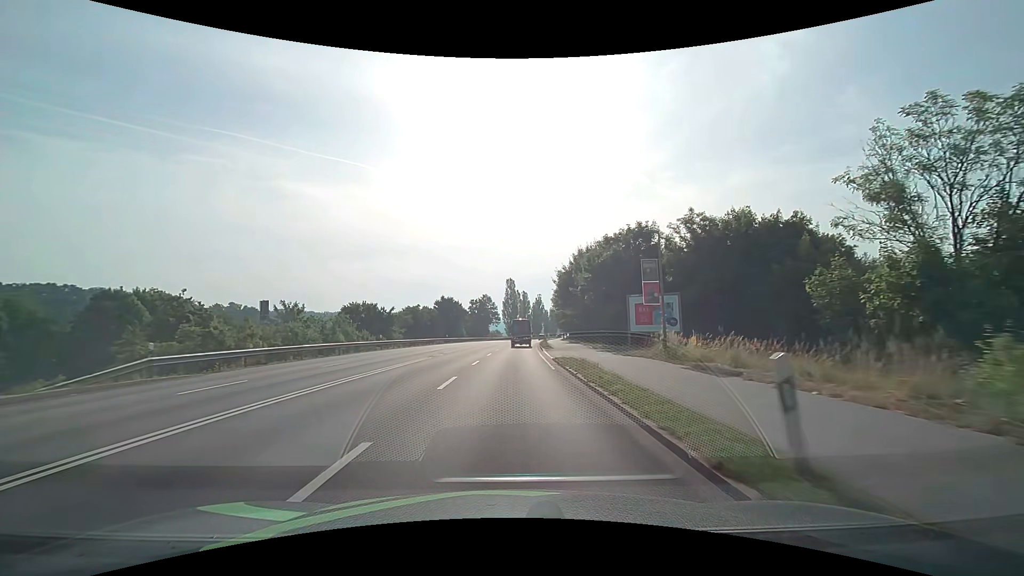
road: primary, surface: asphalt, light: Day
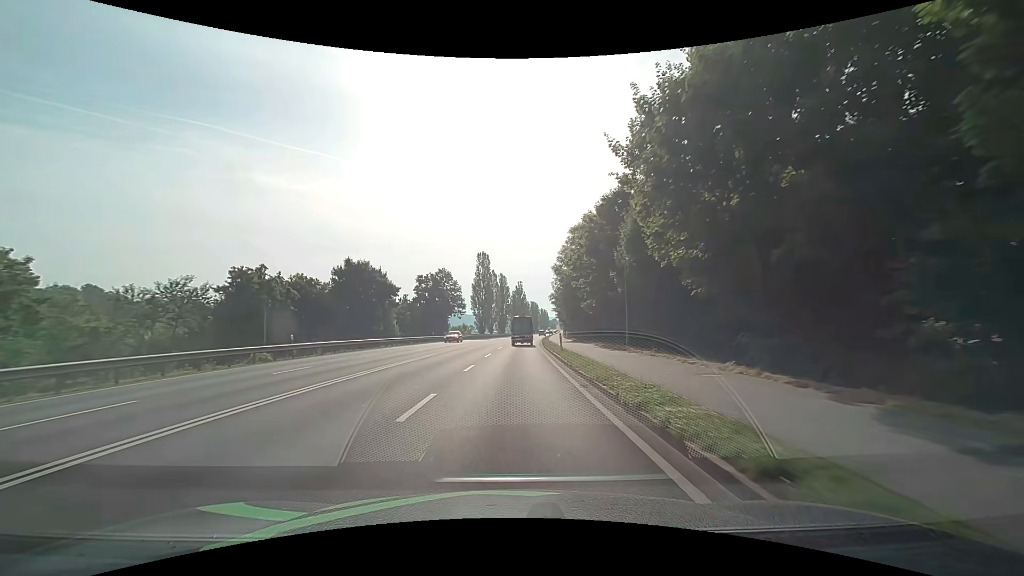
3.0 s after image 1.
(+1.2, +49.7) m; +2°
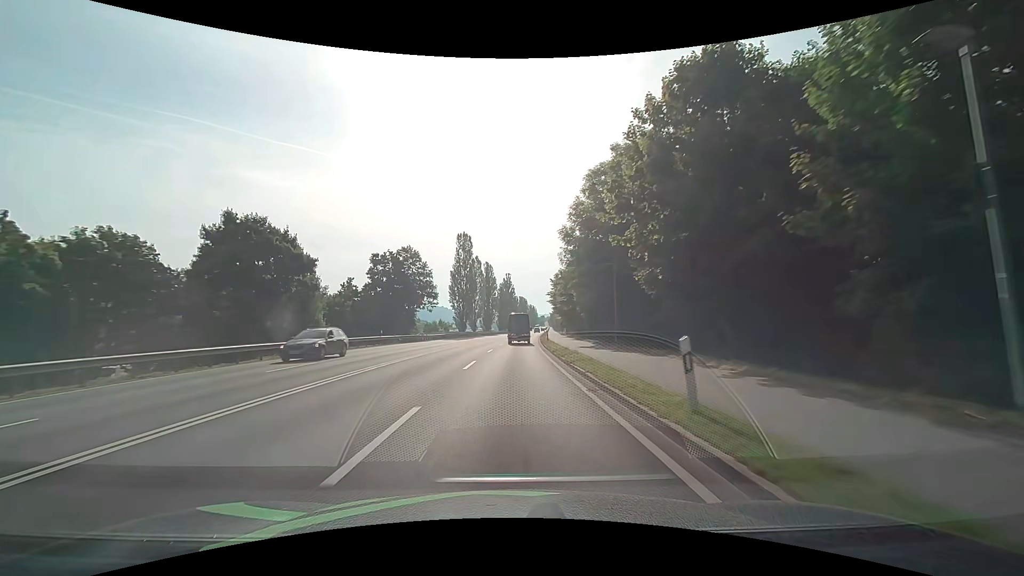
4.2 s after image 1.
(+0.4, +21.1) m; +2°
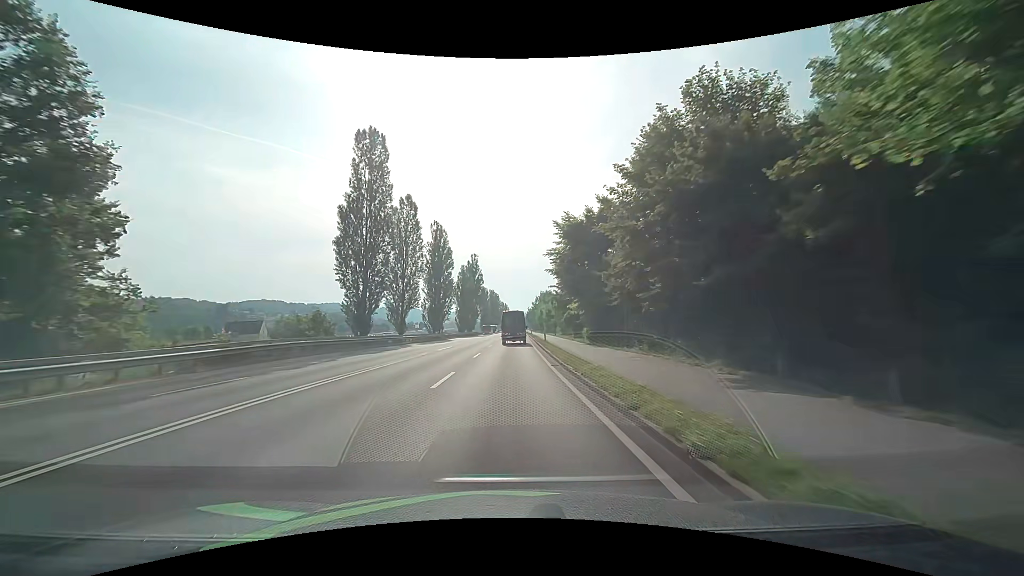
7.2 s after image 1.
(+1.5, +52.8) m; +4°
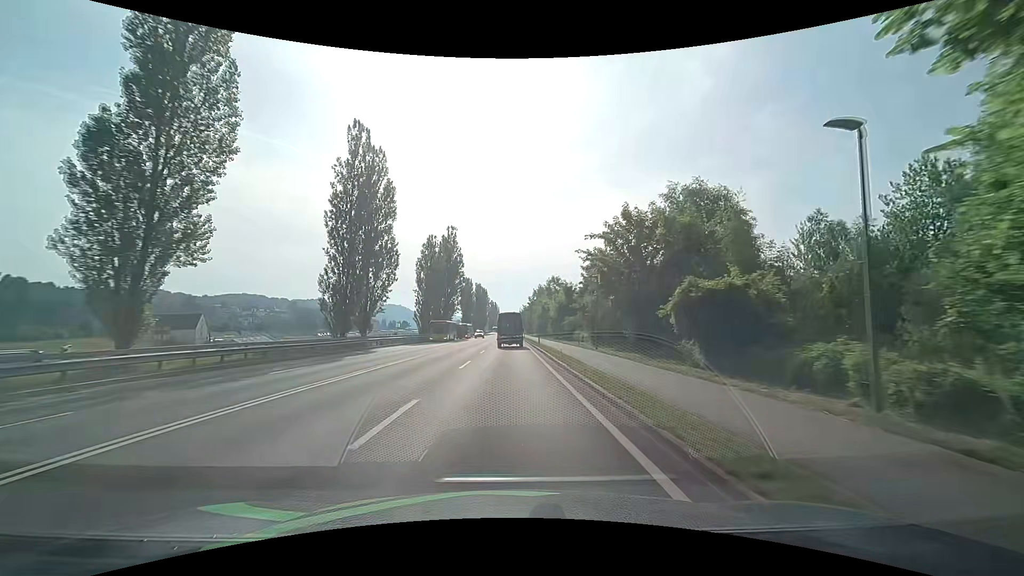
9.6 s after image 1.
(+0.3, +41.6) m; 0°
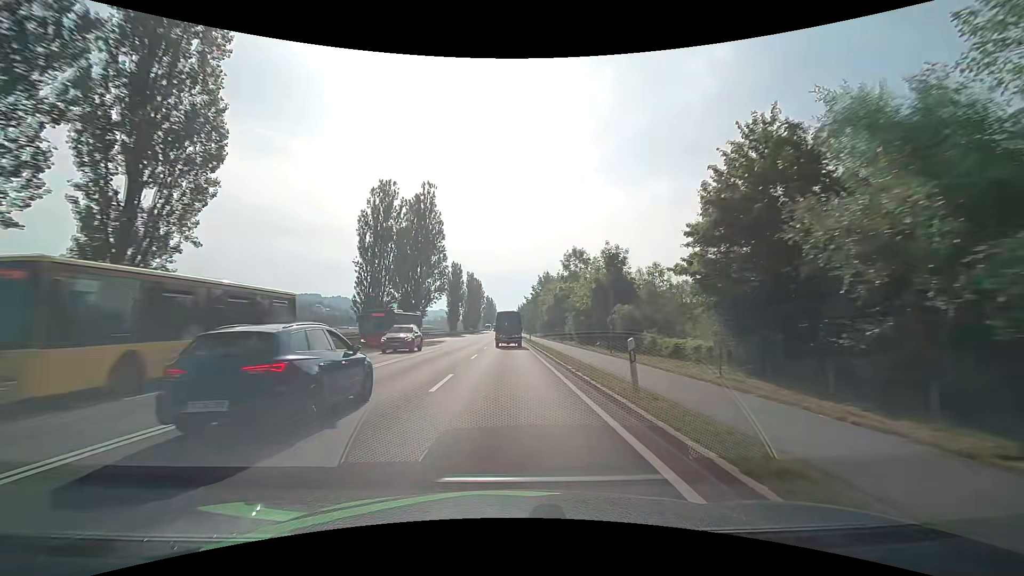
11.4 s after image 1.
(+0.2, +30.8) m; +1°
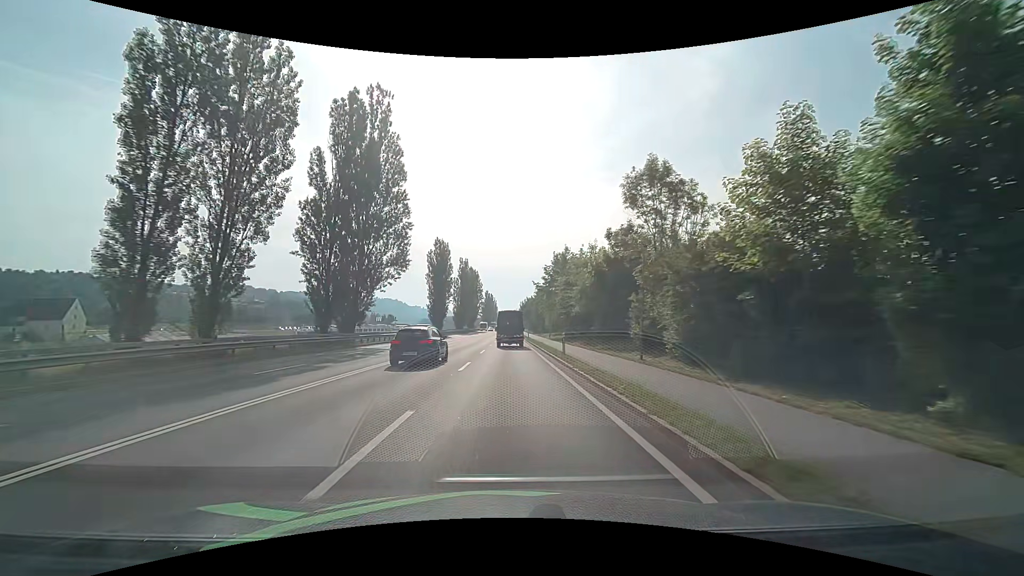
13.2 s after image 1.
(0.0, +30.9) m; 0°
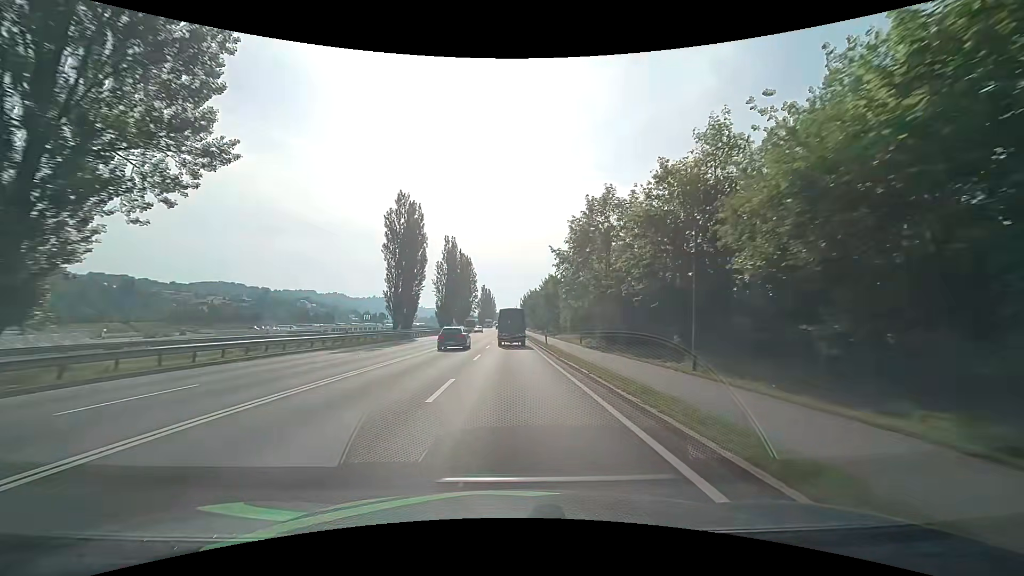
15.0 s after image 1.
(0.0, +31.1) m; 0°
(0, +10) (0, +20) (0, +30) (0, +40) (0, +50) (0, +60) (0, +70) (0, +80) (0, +90) (0, +100) m
